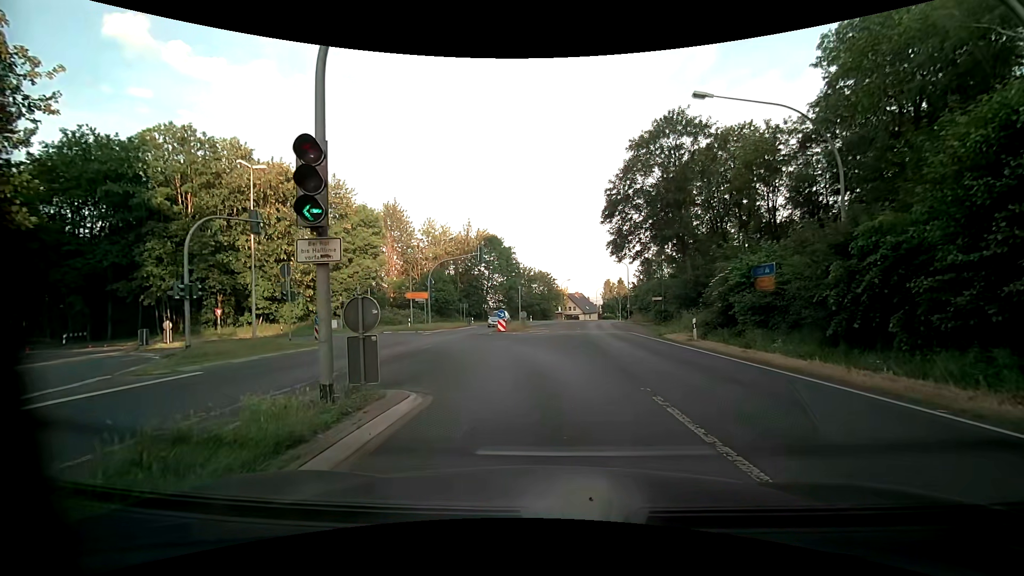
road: primary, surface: asphalt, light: Day
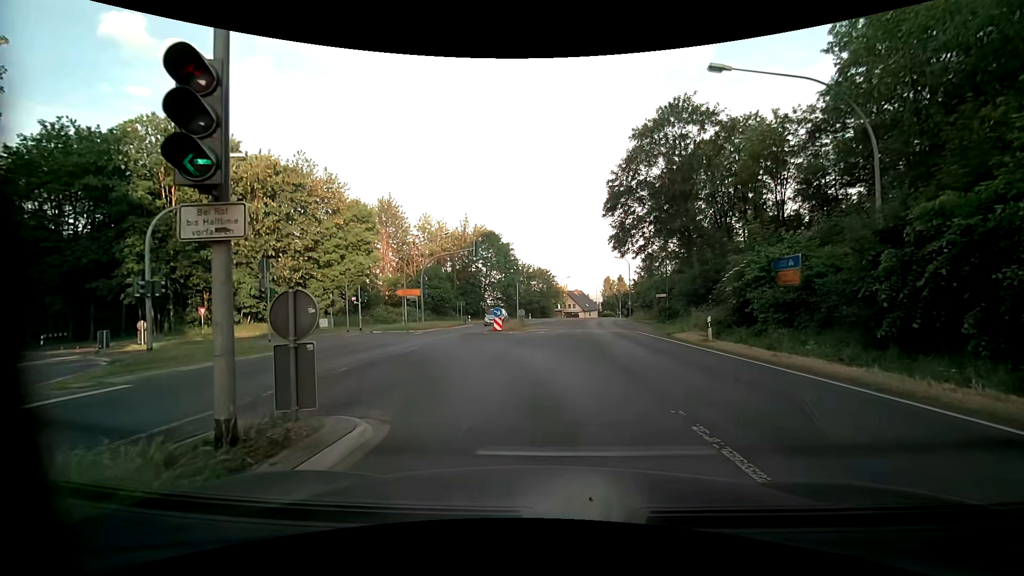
(0.0, +2.2) m; +1°
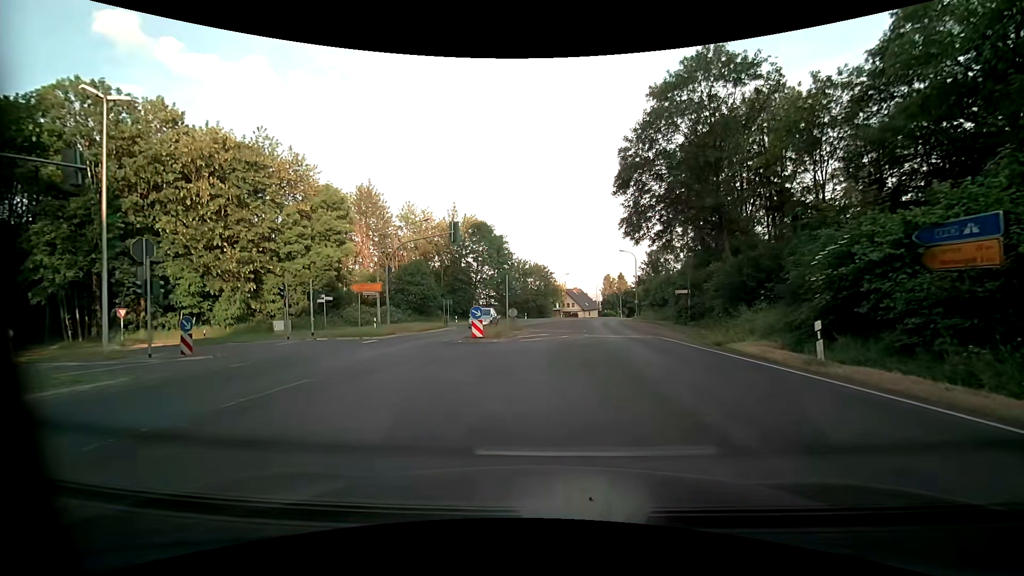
(0.0, +8.3) m; +1°
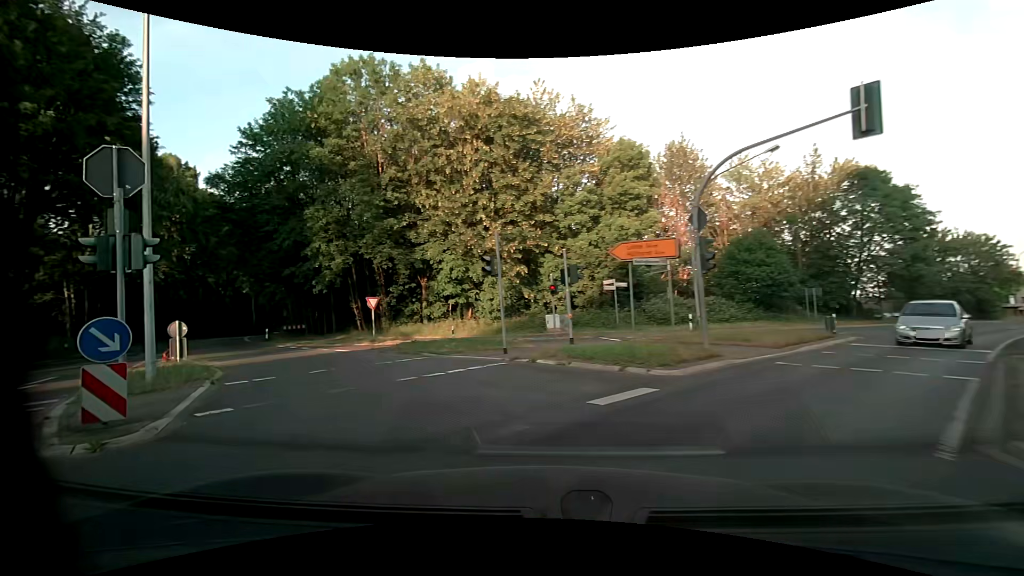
(-3.7, +16.3) m; -38°
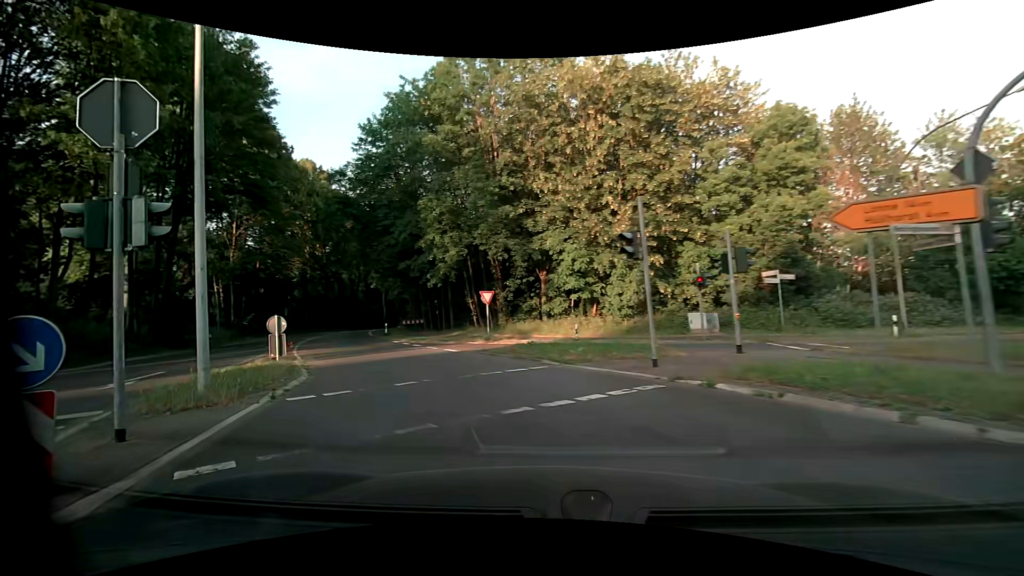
(-0.4, +3.8) m; -12°
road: secondary
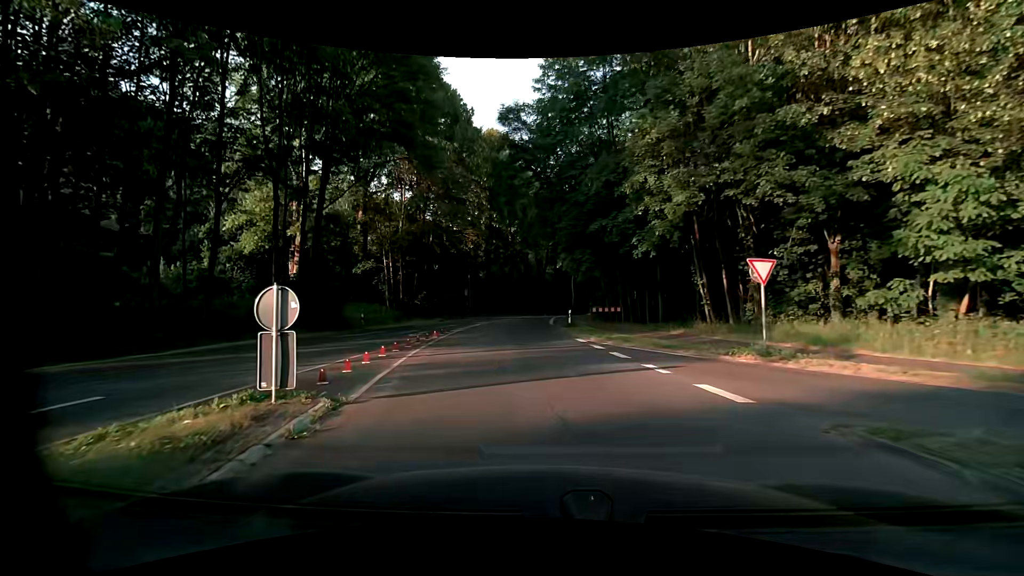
(-3.0, +12.1) m; -22°
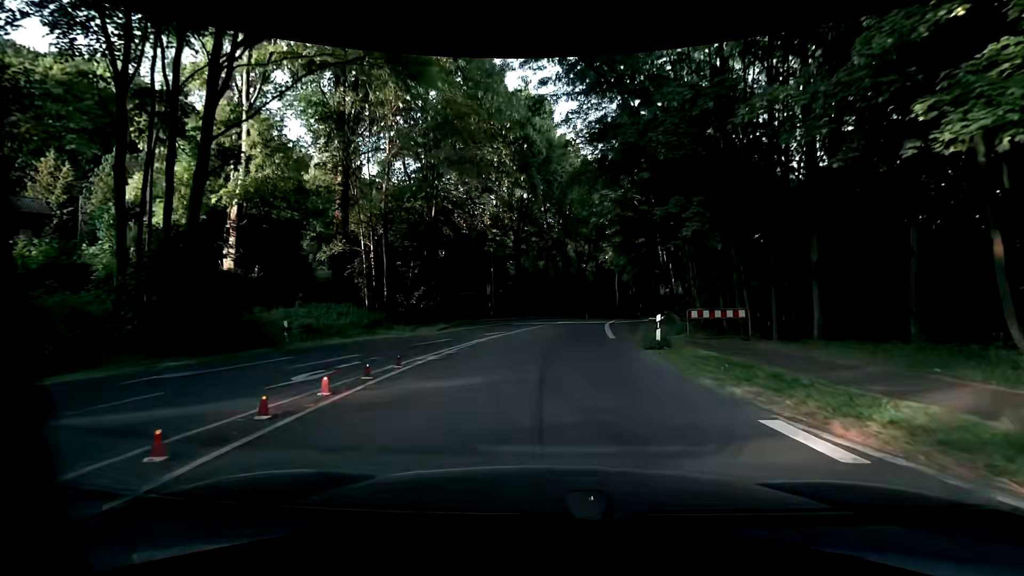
(-0.7, +14.7) m; -4°
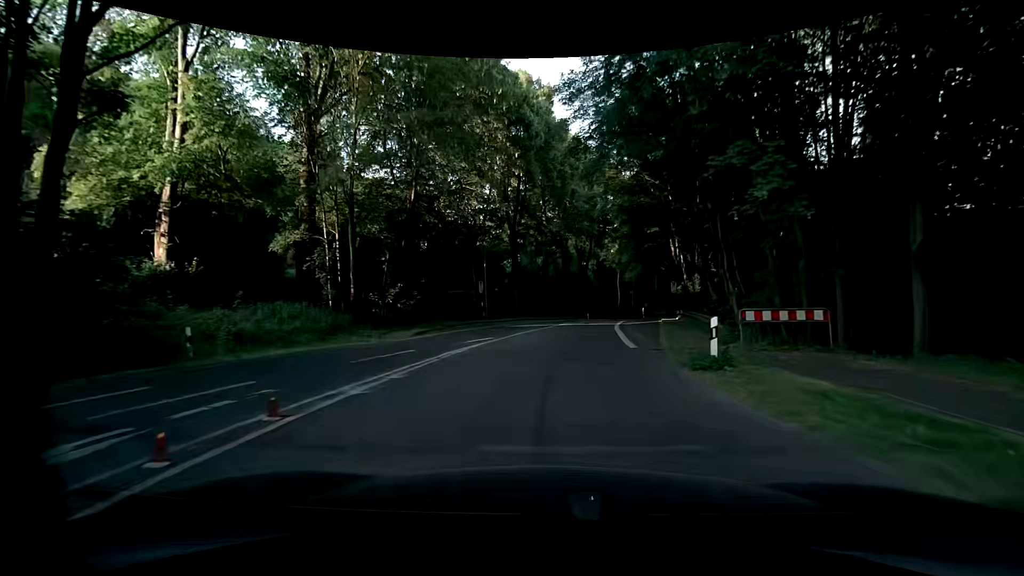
(0.0, +5.2) m; -1°
(0, +10) (+1, +20) (+2, +30) (+4, +40) (+6, +50) (+8, +59) (+10, +69) (+12, +79) (+15, +89) (+17, +98) m
